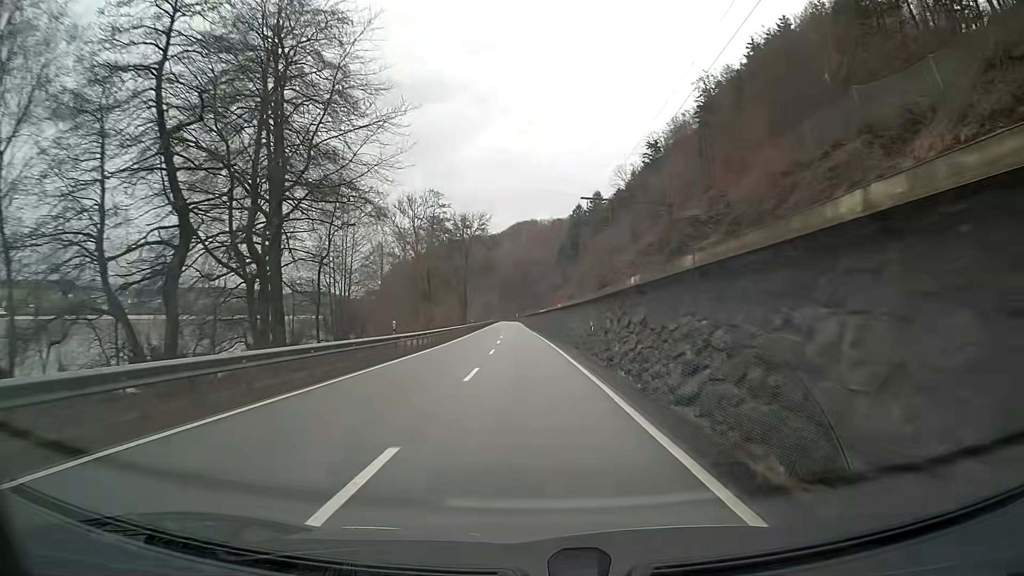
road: primary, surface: asphalt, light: Day
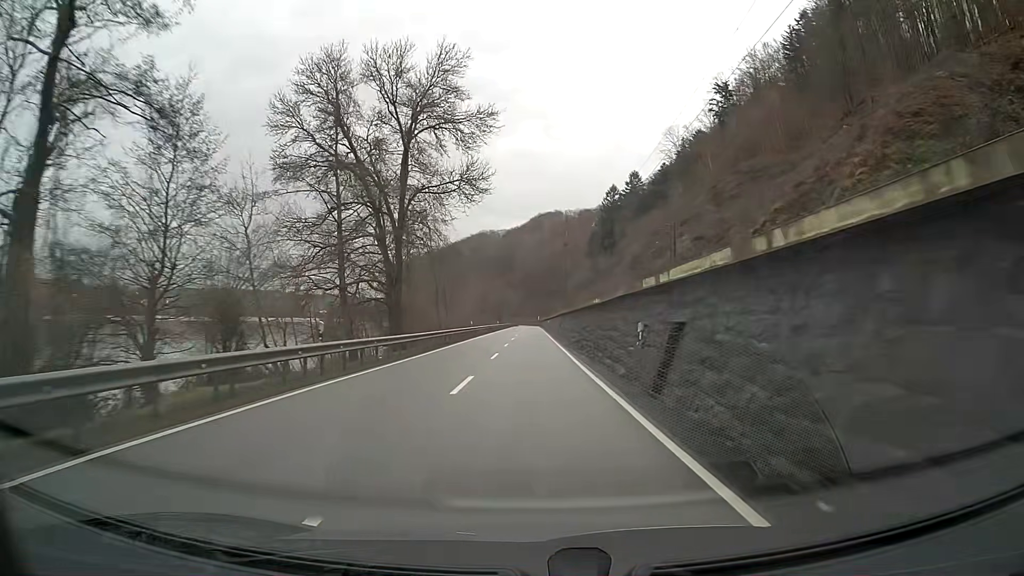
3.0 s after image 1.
(-1.3, +62.5) m; -2°
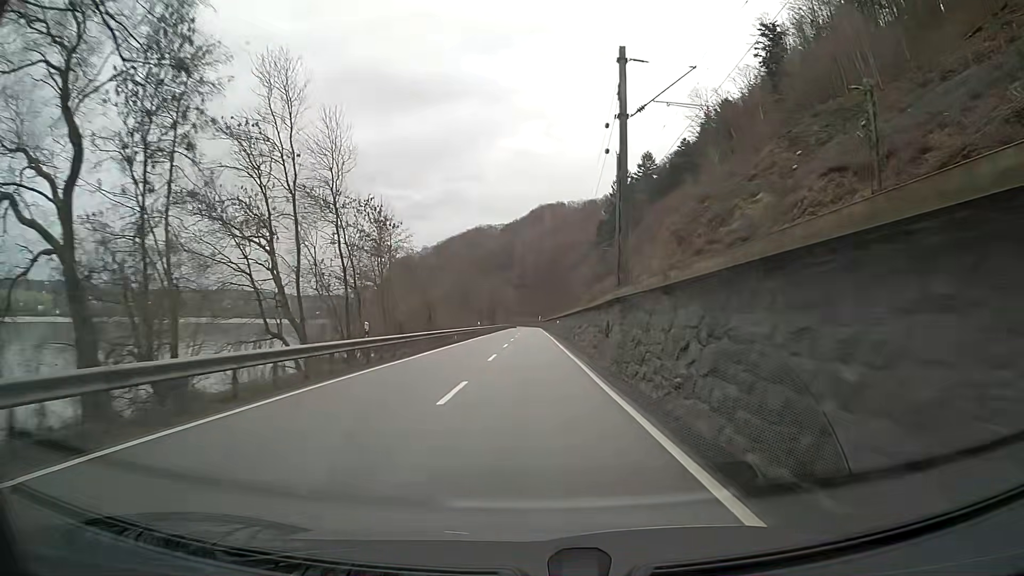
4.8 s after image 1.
(-0.1, +37.5) m; 0°
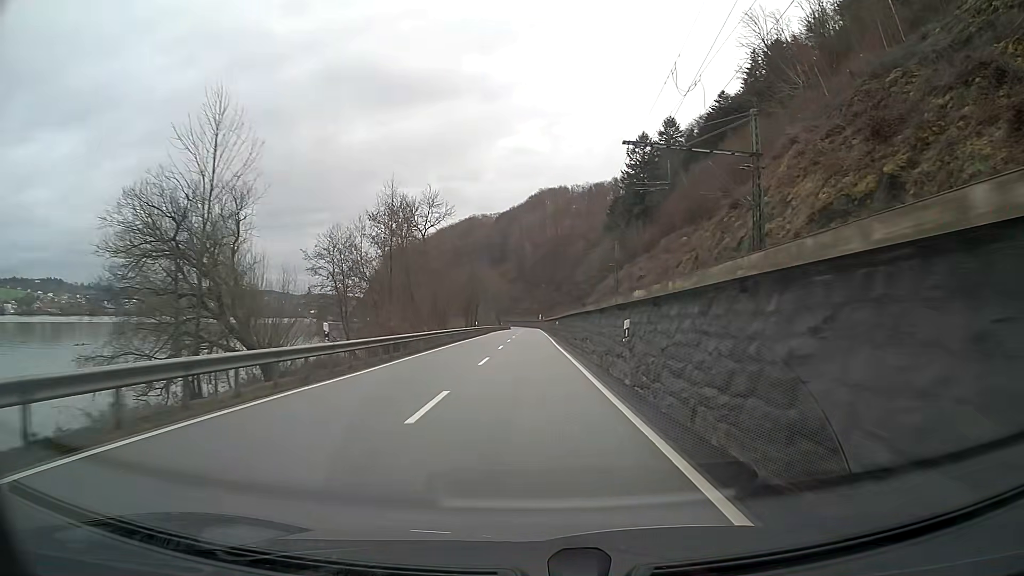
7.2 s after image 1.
(+0.1, +49.9) m; 0°
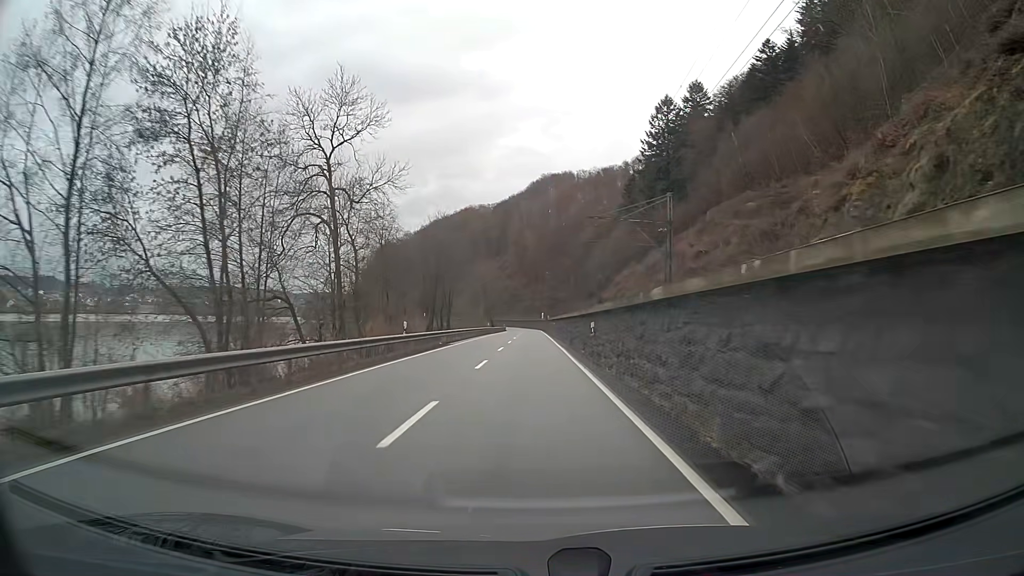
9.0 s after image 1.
(0.0, +37.5) m; 0°
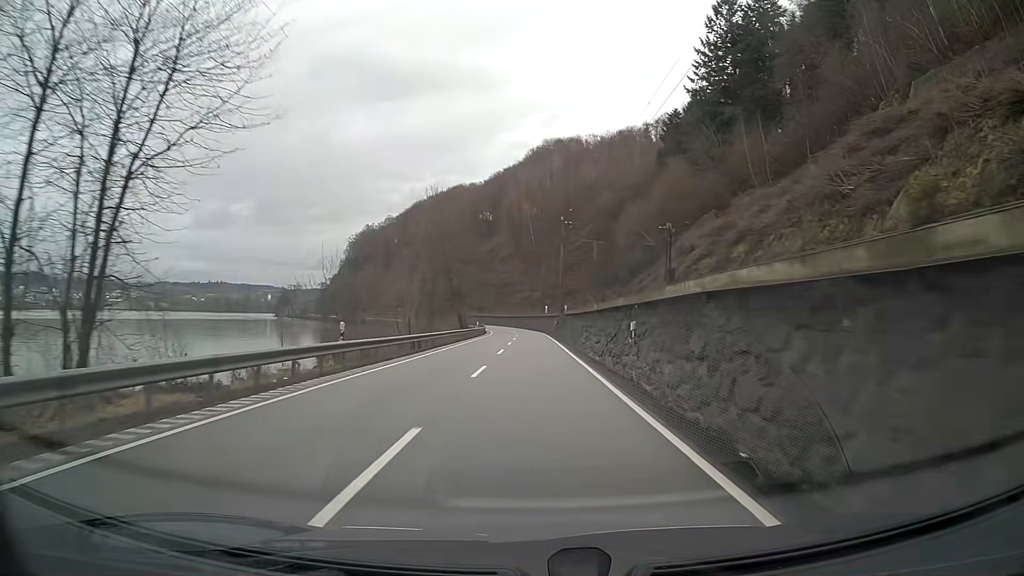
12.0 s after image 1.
(-0.1, +62.7) m; 0°
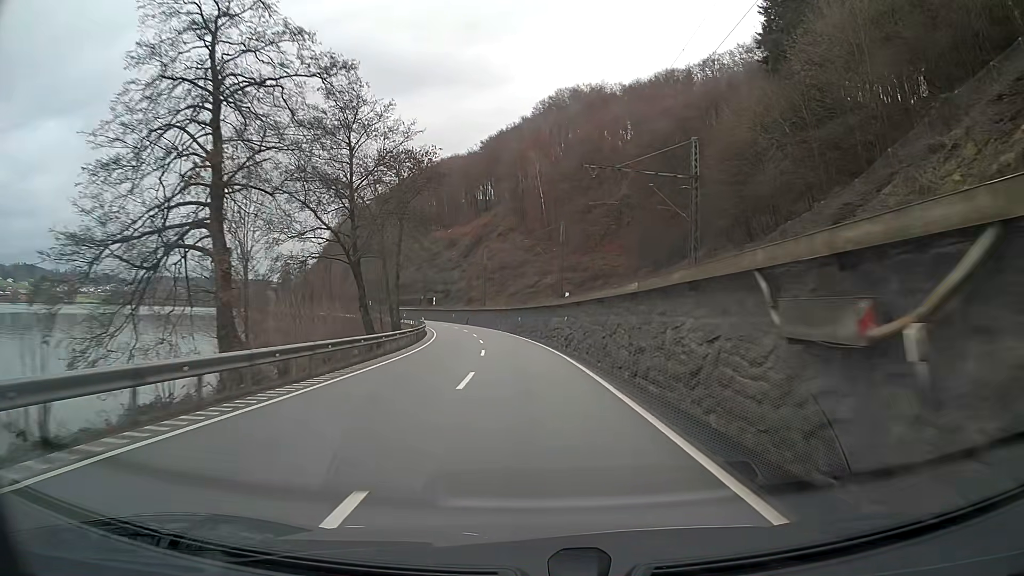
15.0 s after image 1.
(-0.3, +62.9) m; -1°
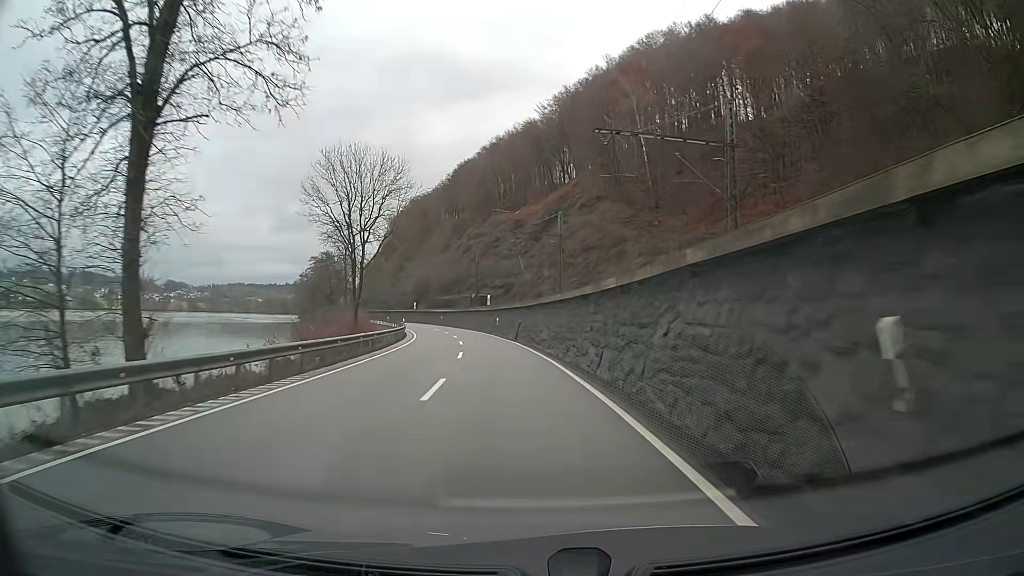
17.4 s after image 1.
(-2.9, +50.0) m; -7°
